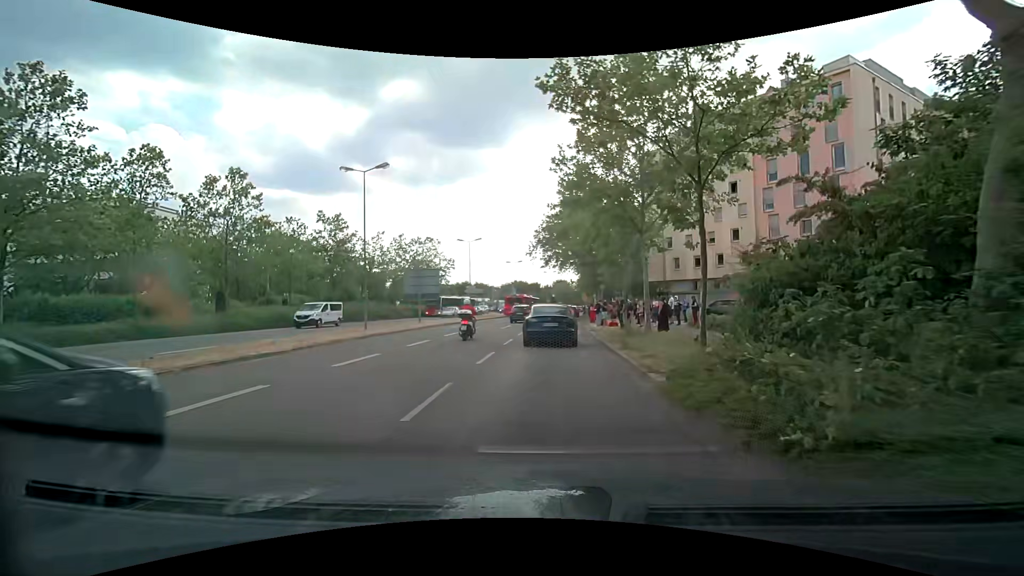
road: secondary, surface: asphalt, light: Day
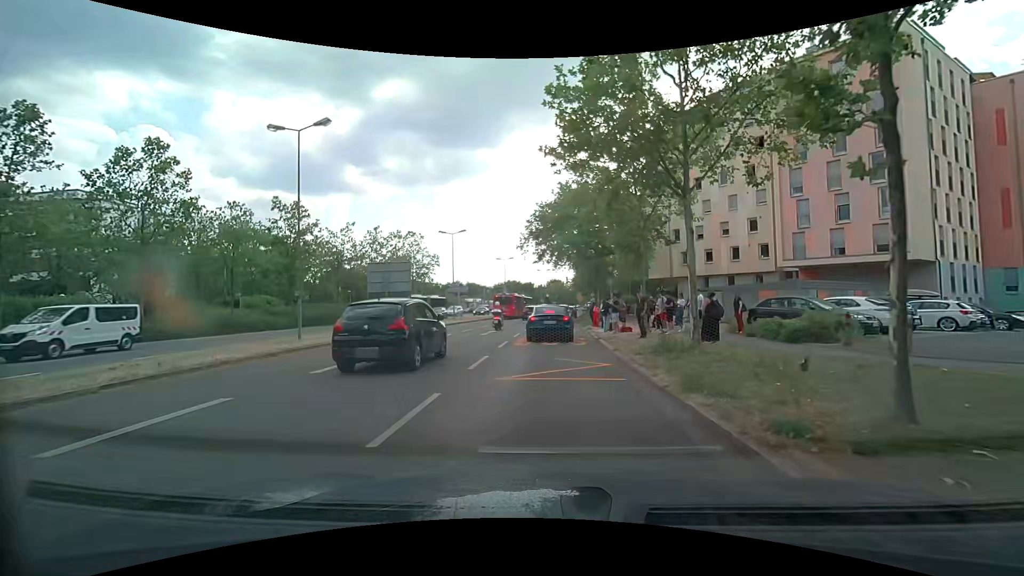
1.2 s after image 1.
(0.0, +7.0) m; 0°
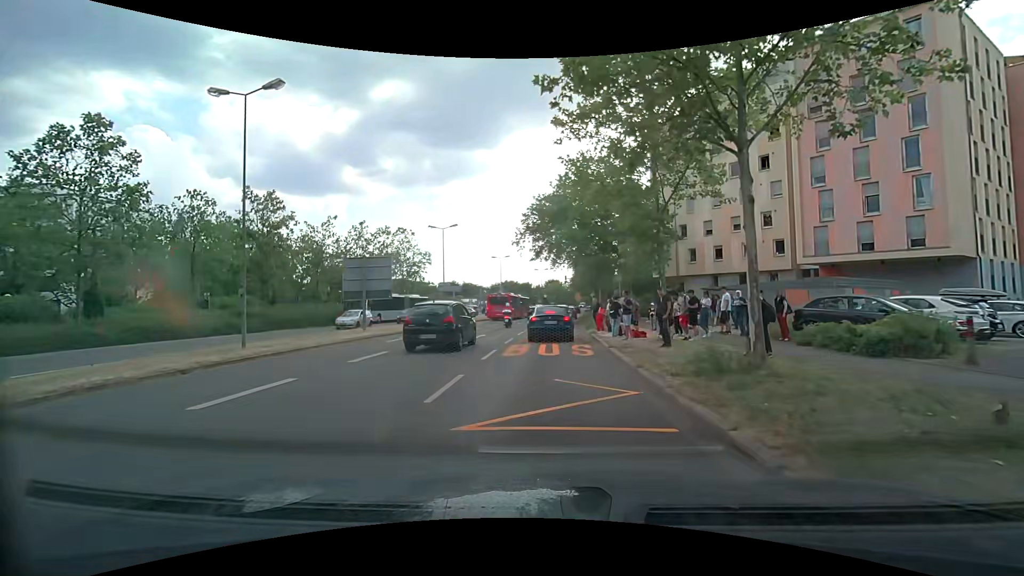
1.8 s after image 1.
(0.0, +3.9) m; +1°
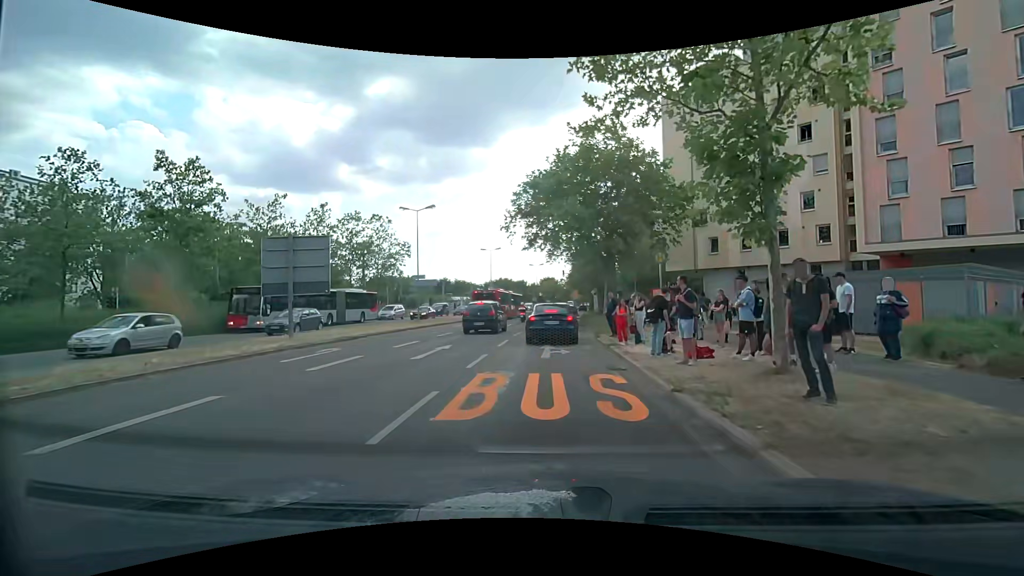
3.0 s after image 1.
(0.0, +8.3) m; 0°
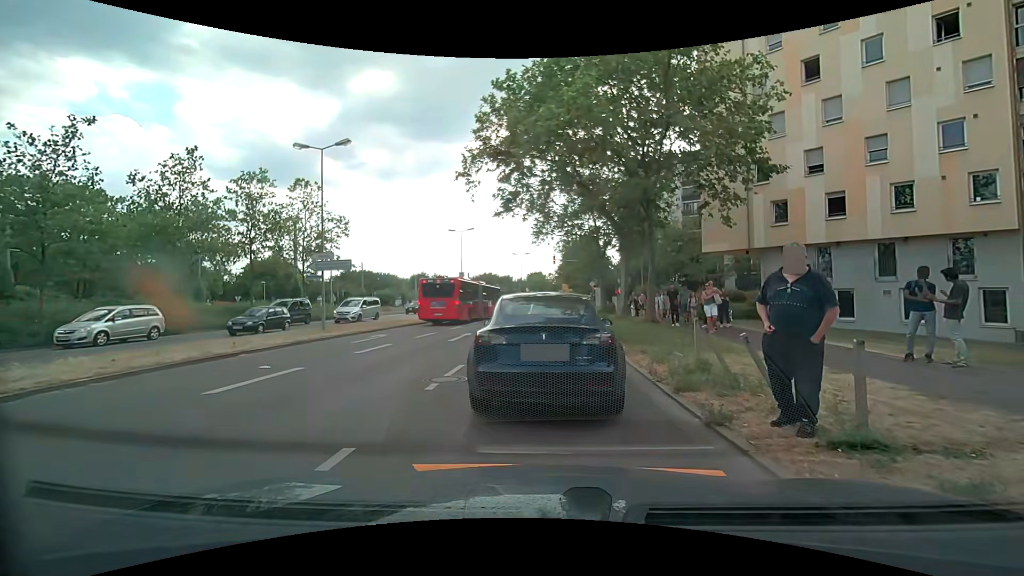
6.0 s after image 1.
(+0.3, +14.5) m; +2°
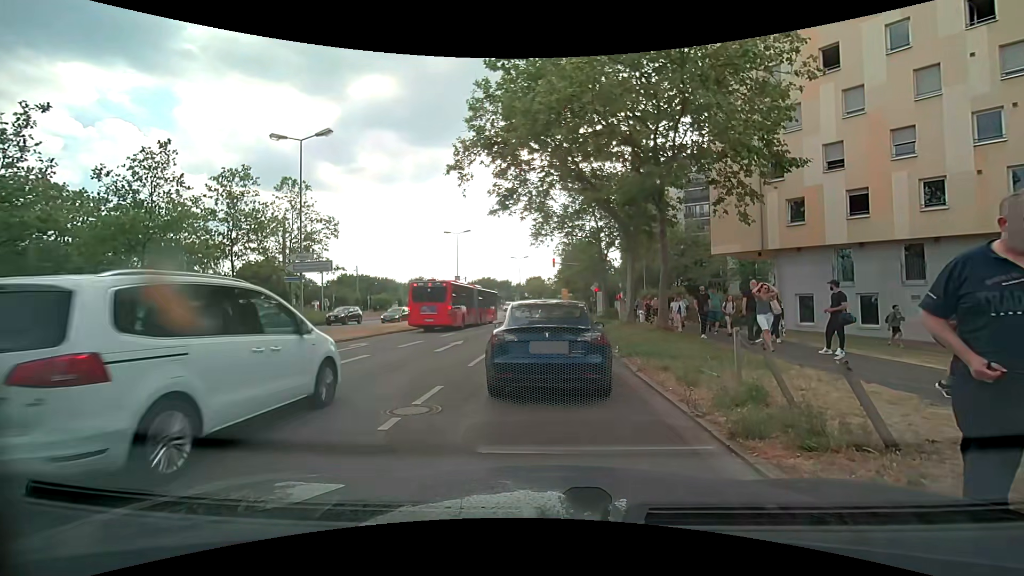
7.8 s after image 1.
(0.0, +2.0) m; 0°
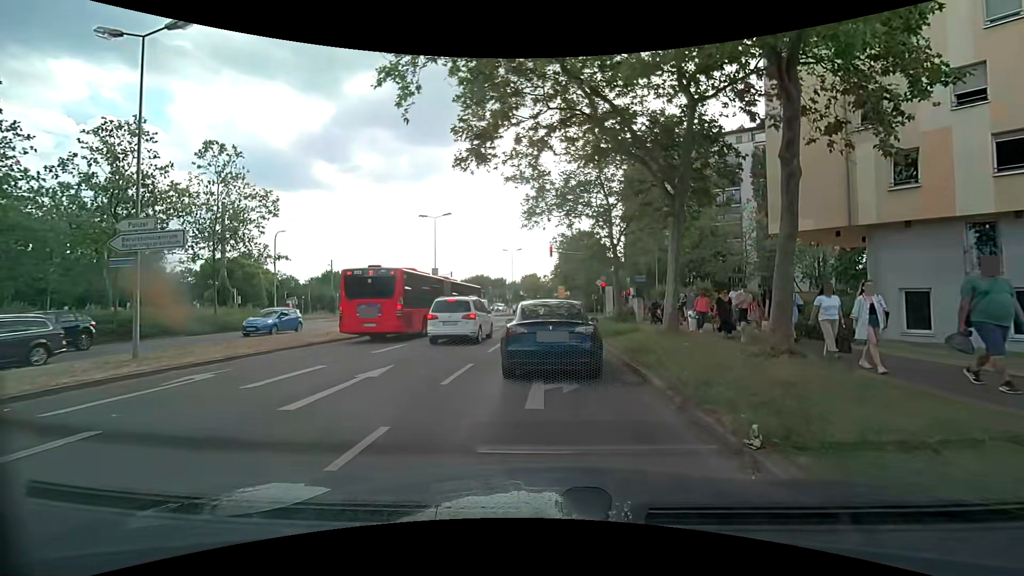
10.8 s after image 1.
(+0.1, +9.3) m; 0°
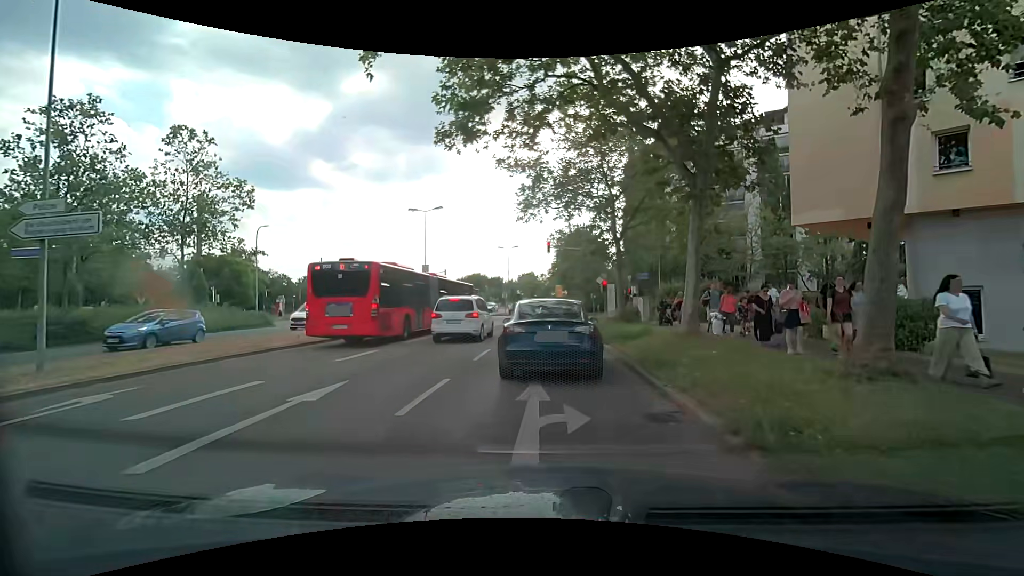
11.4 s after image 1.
(0.0, +2.5) m; +2°
